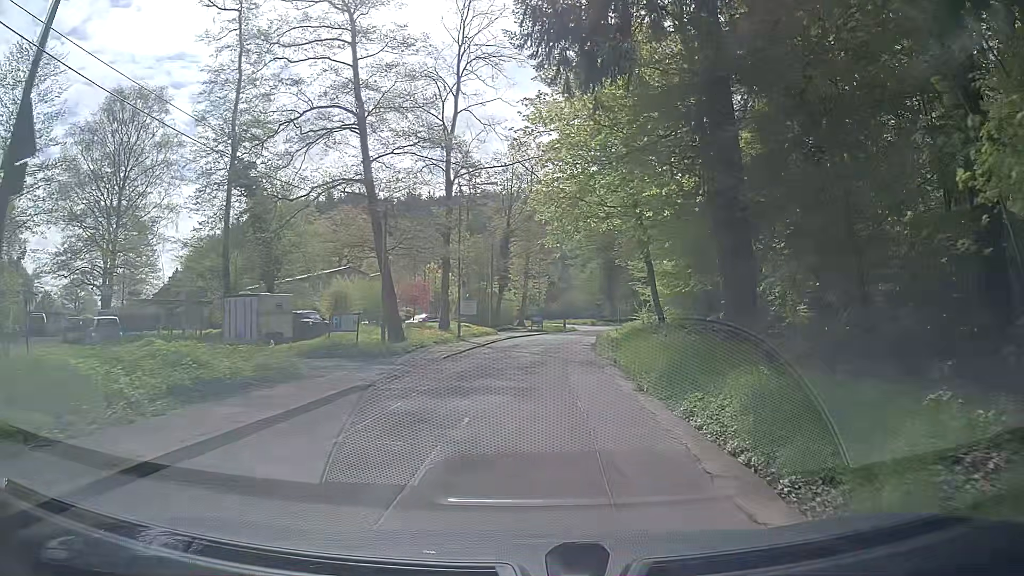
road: unclassified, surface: asphalt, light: Day
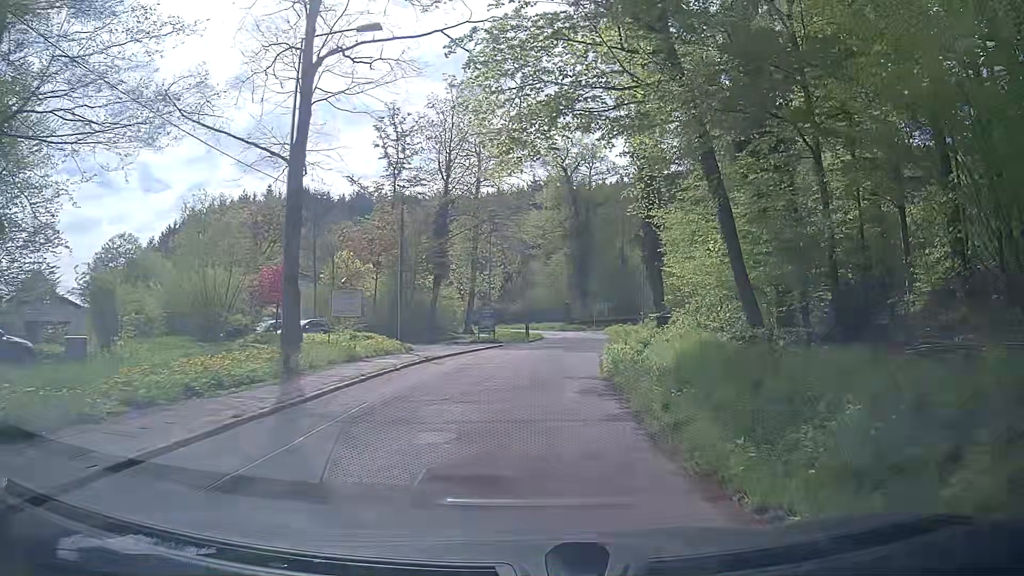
(+0.7, +22.3) m; +4°
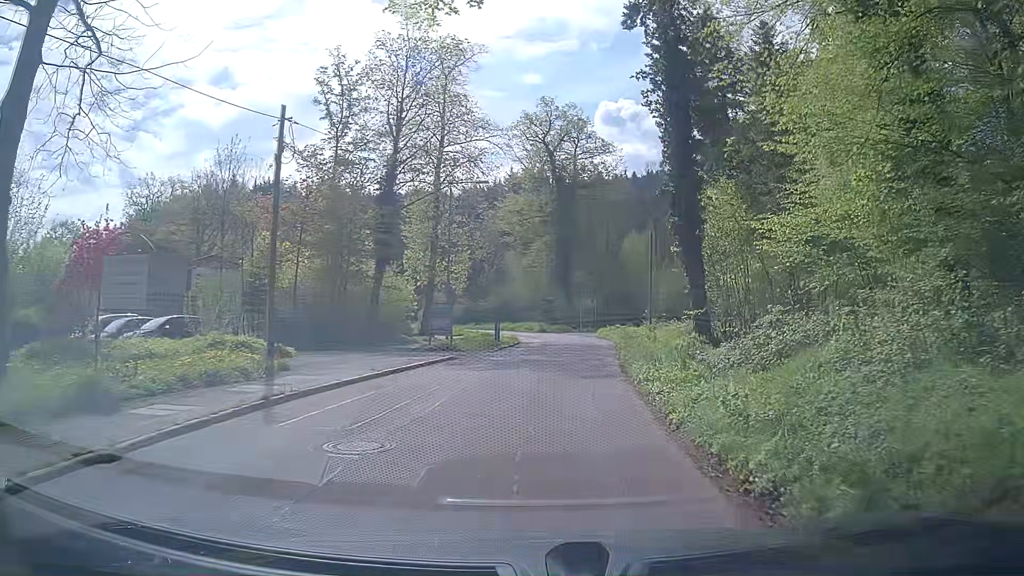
(-0.1, +13.3) m; +1°
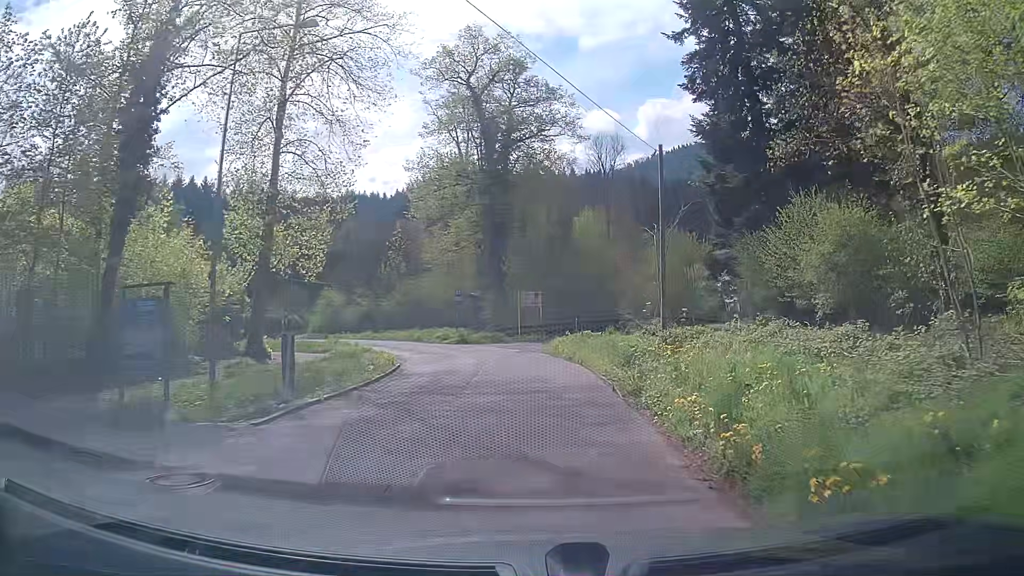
(+1.4, +22.3) m; +5°
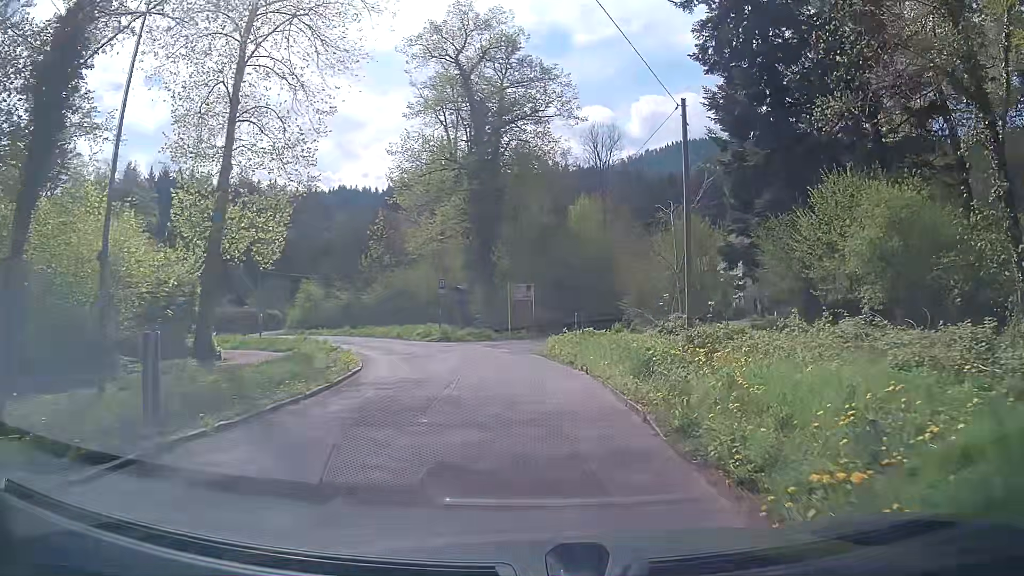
(+0.1, +4.5) m; +1°
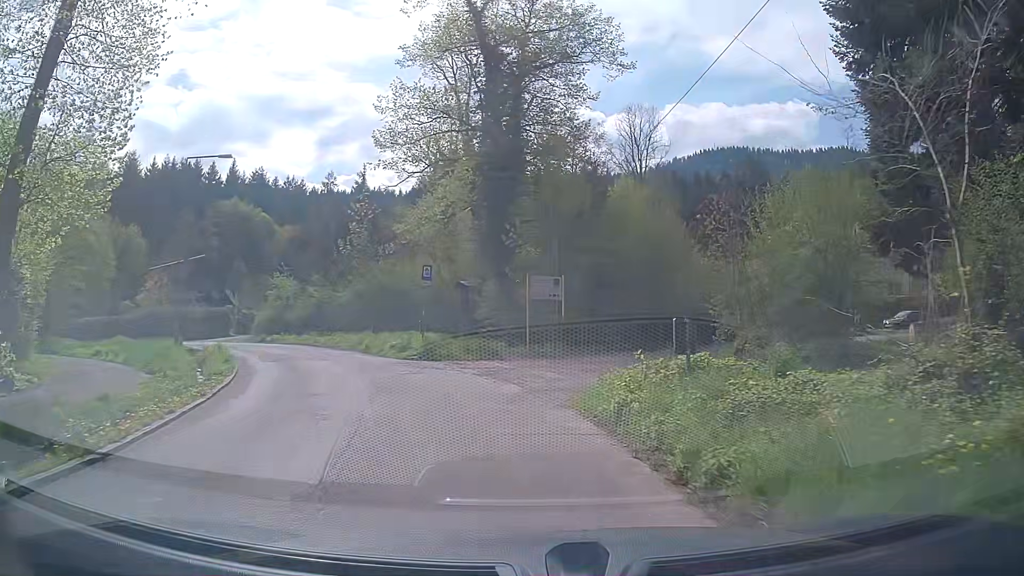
(0.0, +13.4) m; -2°
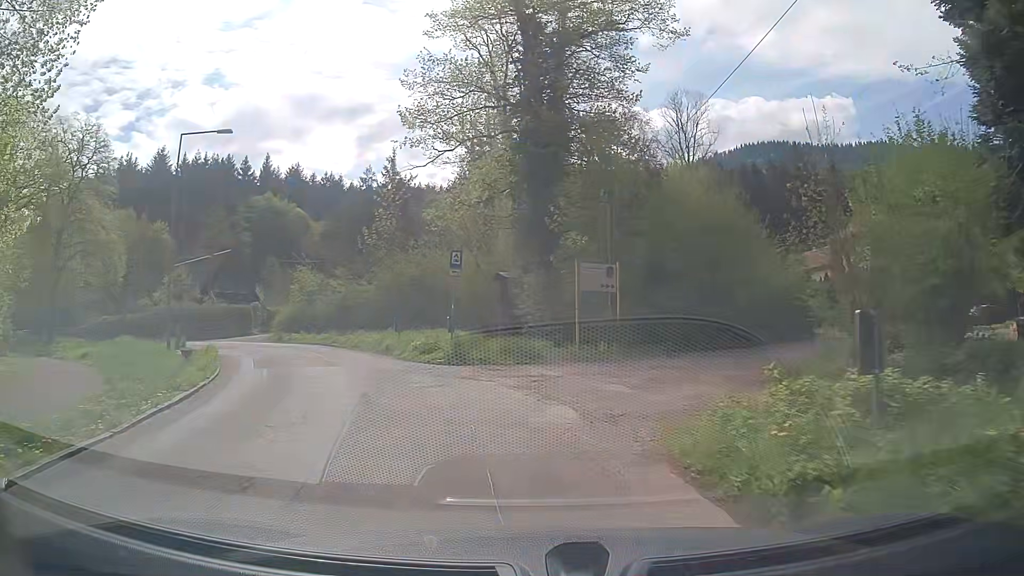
(-0.1, +4.4) m; -3°
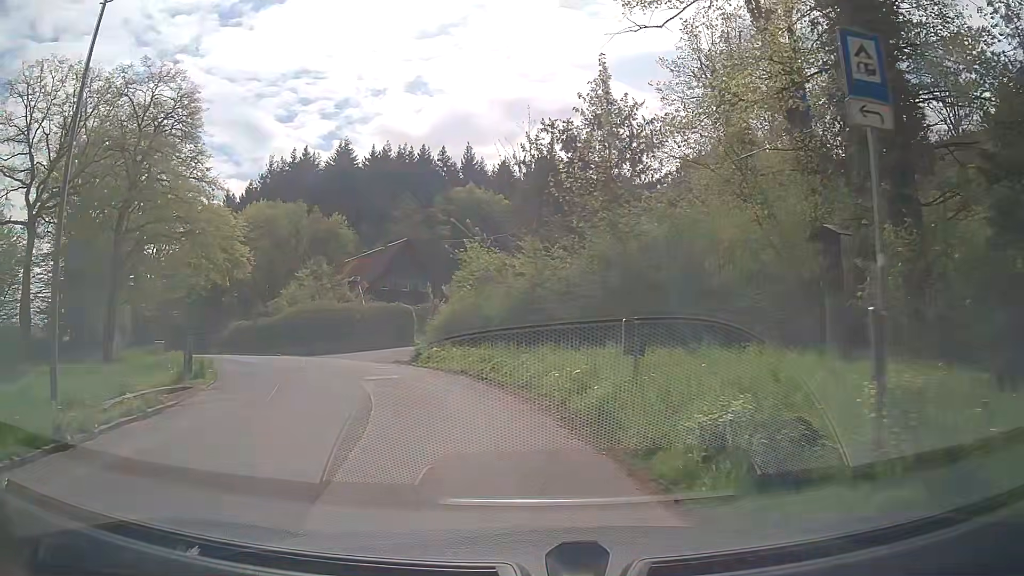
(-3.2, +17.3) m; -20°
(-1, +10) (-4, +19) (-9, +28) (-14, +36) (-20, +45) (-26, +53) (-32, +61) (-38, +69) (-44, +77) (-50, +85) m
